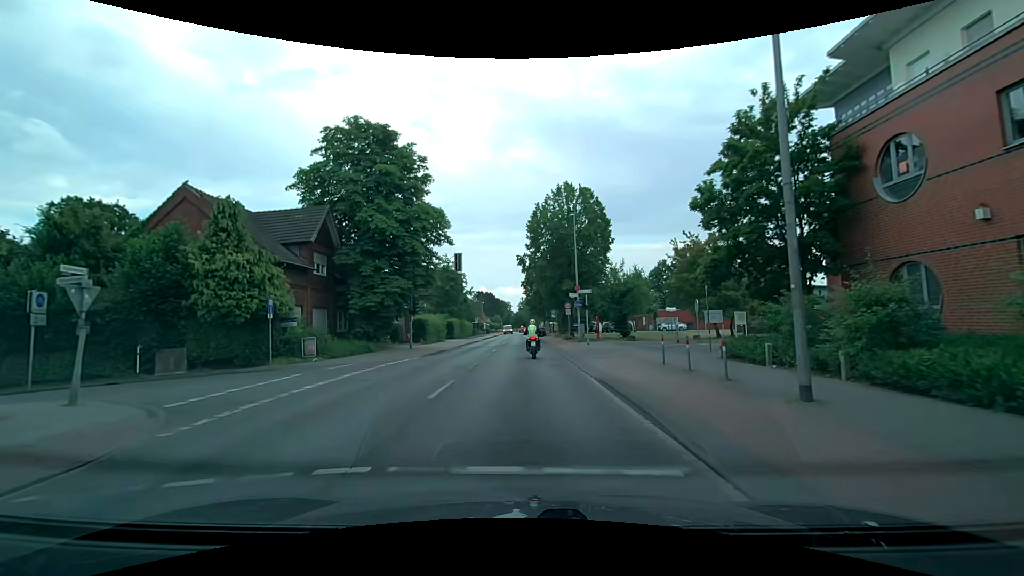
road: tertiary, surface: asphalt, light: Day
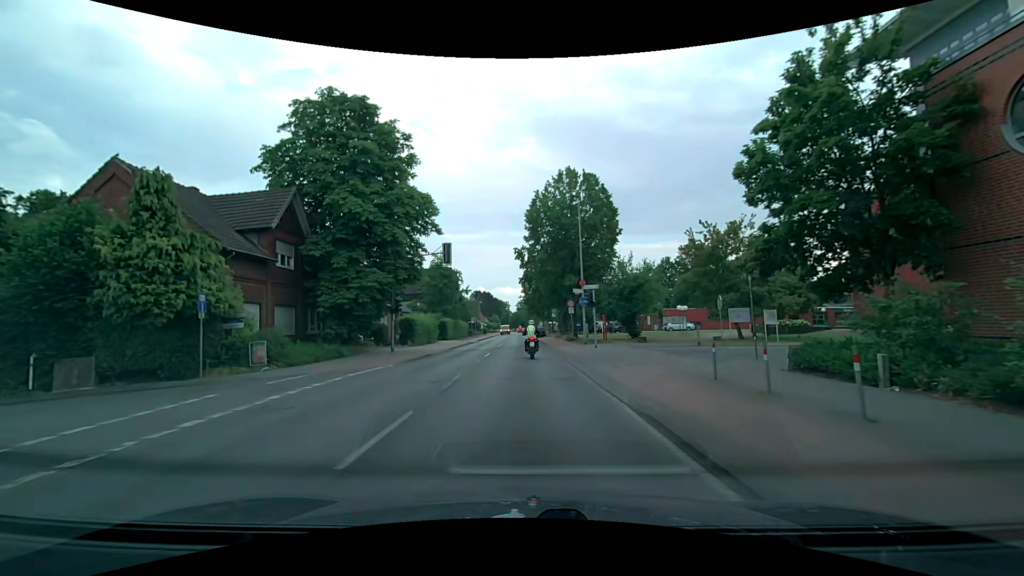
(0.0, +4.4) m; -1°
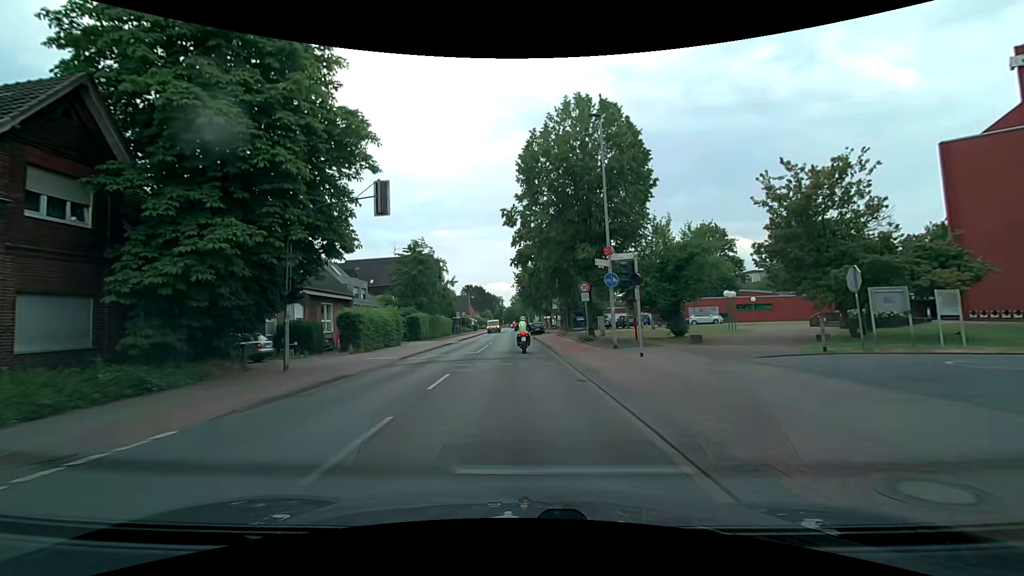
(+0.3, +12.8) m; +1°
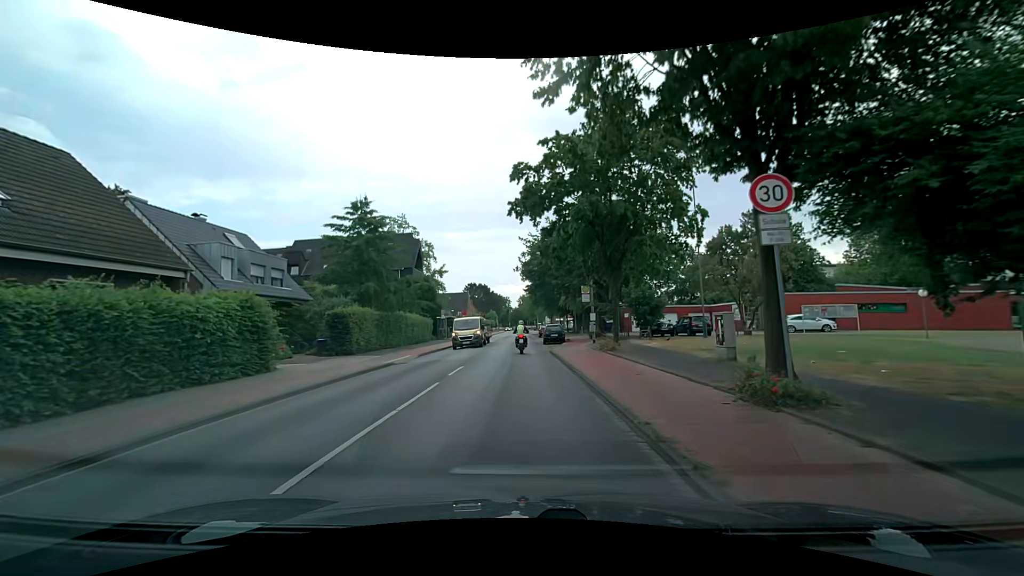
(0.0, +20.9) m; -1°
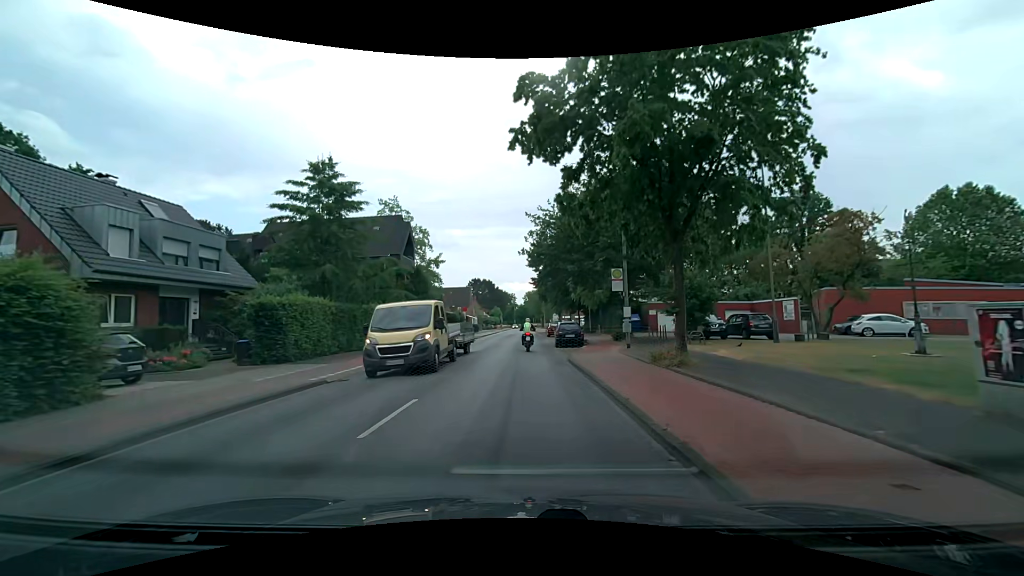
(0.0, +8.3) m; 0°
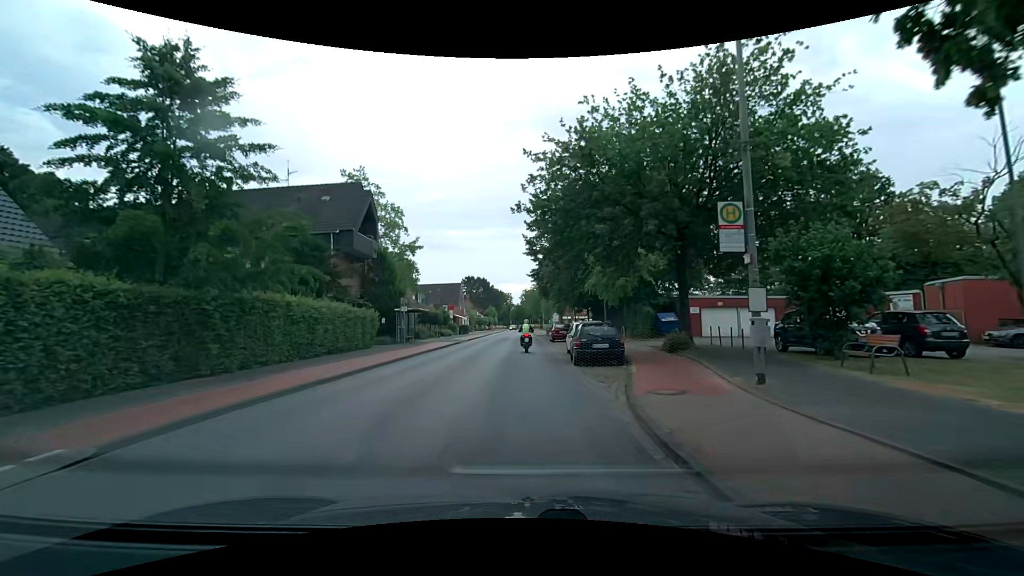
(+0.1, +12.3) m; +1°
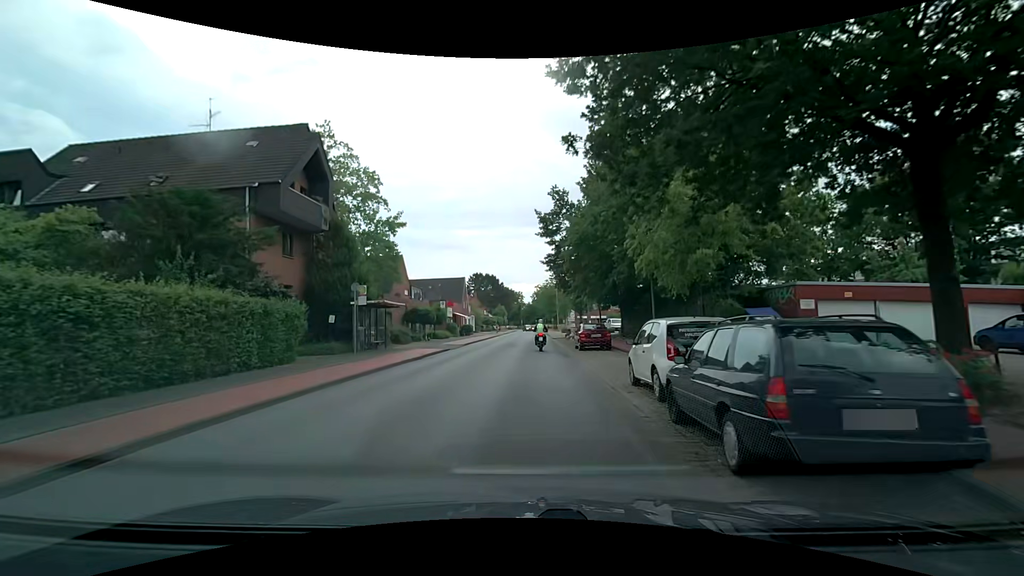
(-0.1, +12.2) m; -1°
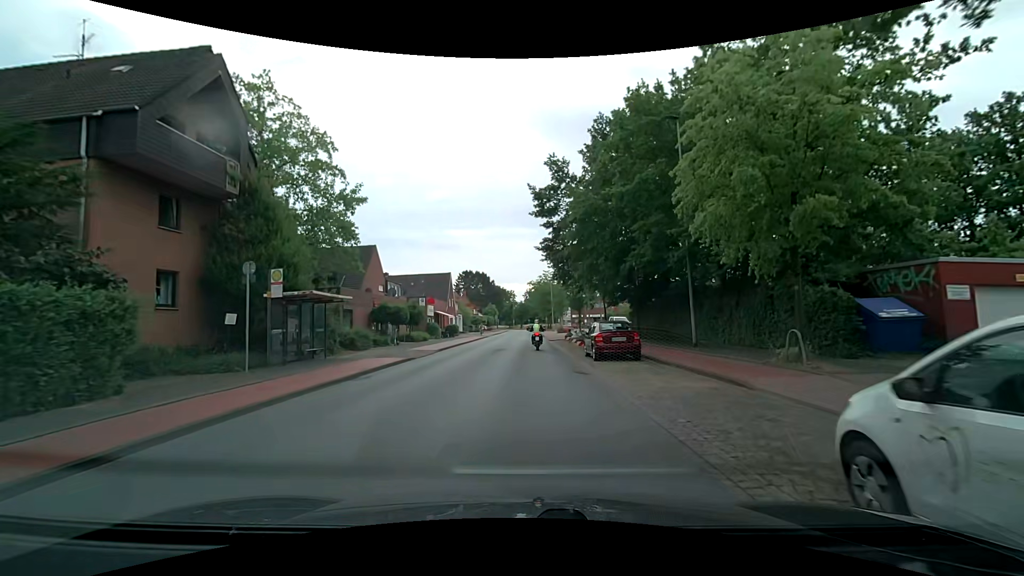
(0.0, +8.1) m; 0°
(0, +10) (+1, +20) (+1, +30) (+1, +40) (+1, +50) (+2, +60) (+2, +70) (+2, +80) (+2, +90) (+2, +100) m
